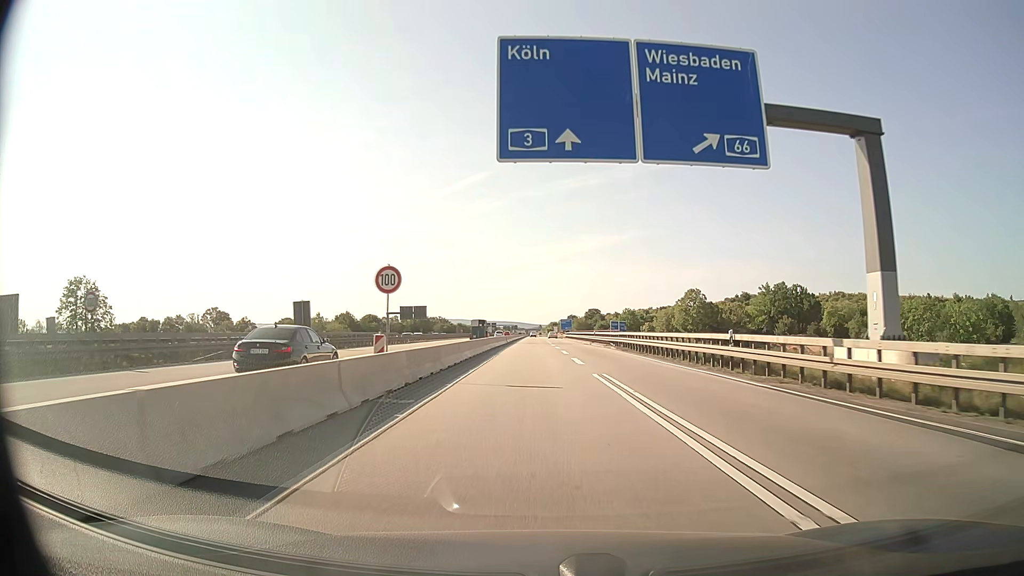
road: motorway_link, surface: asphalt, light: Day
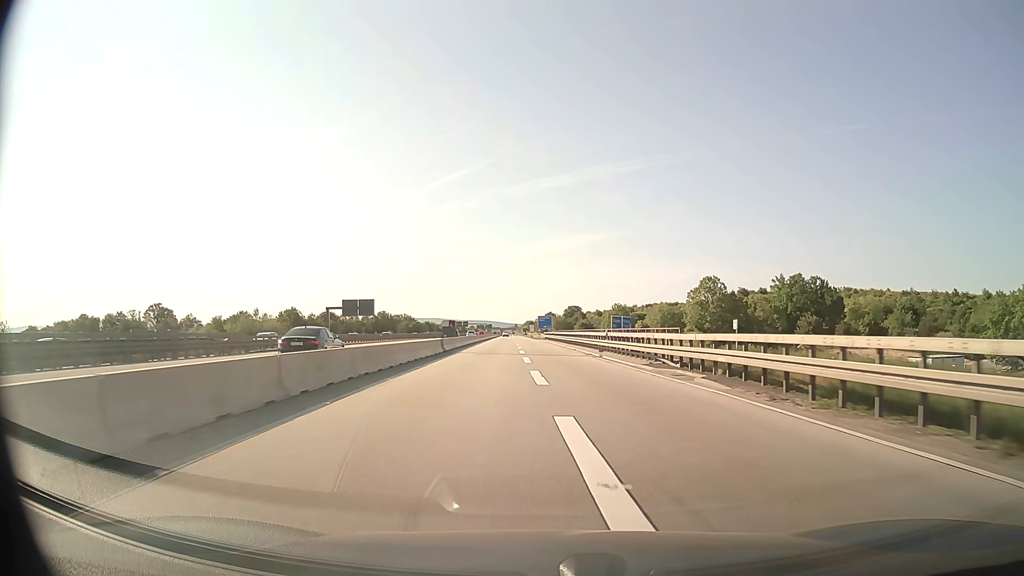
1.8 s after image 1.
(+0.6, +35.2) m; +2°
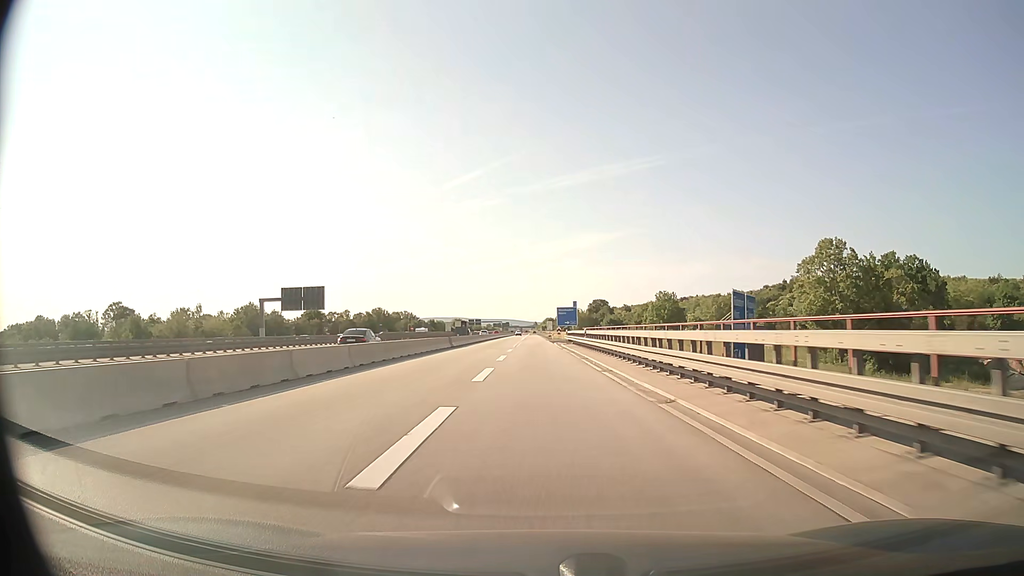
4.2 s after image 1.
(+0.1, +46.8) m; -2°
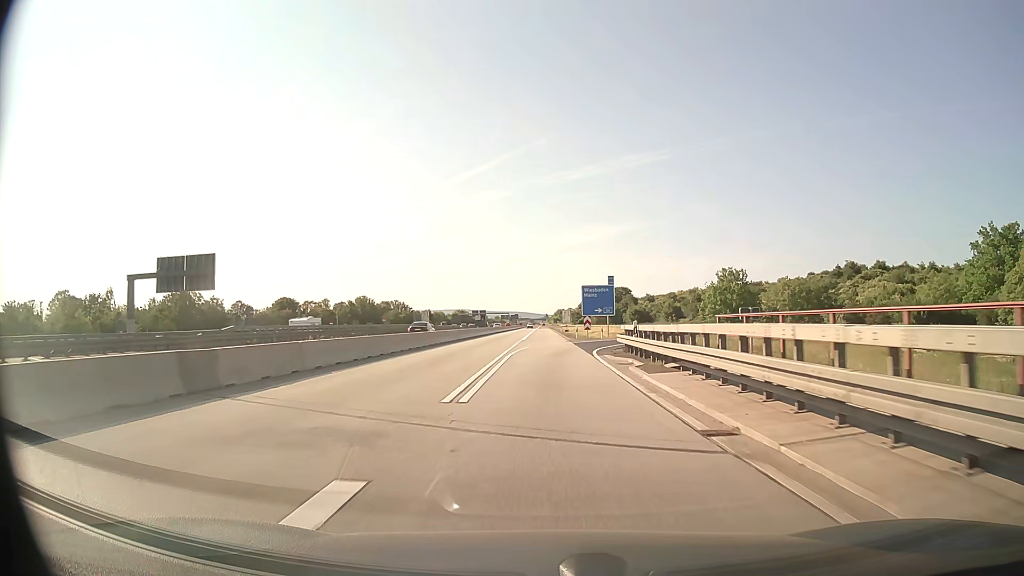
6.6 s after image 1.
(-0.4, +41.7) m; -1°
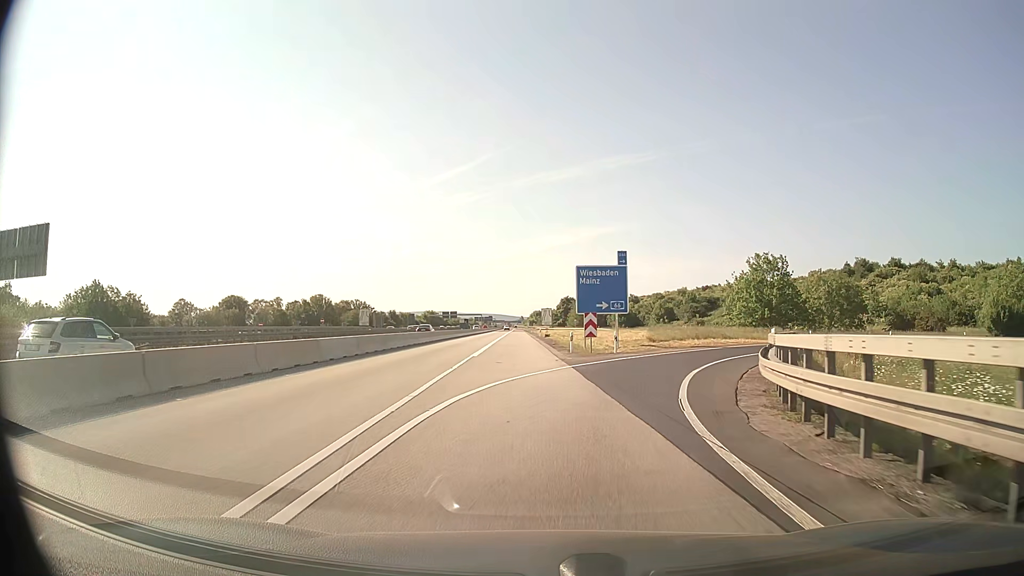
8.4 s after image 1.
(+0.2, +24.7) m; +2°
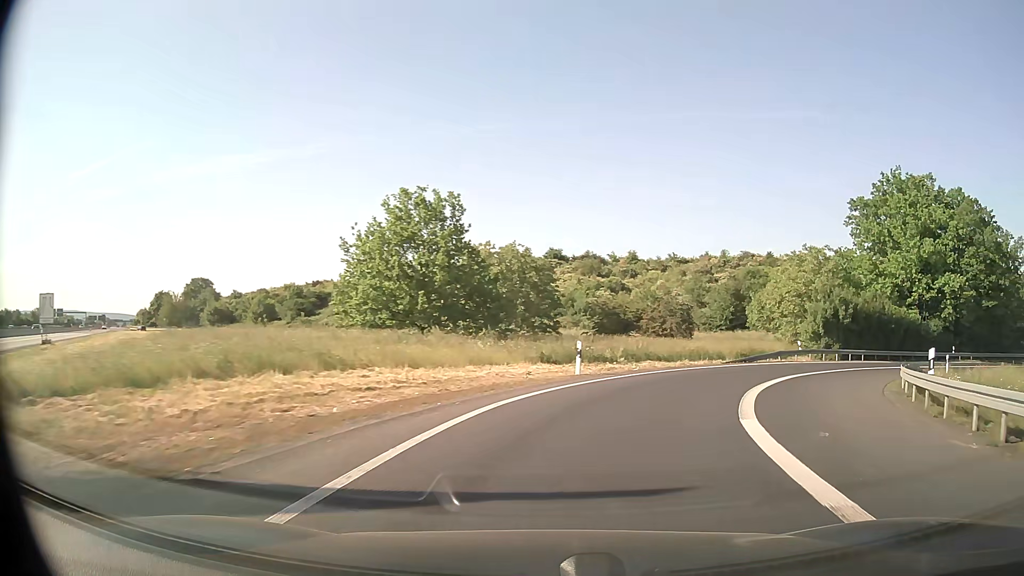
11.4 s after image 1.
(+8.9, +35.3) m; +32°
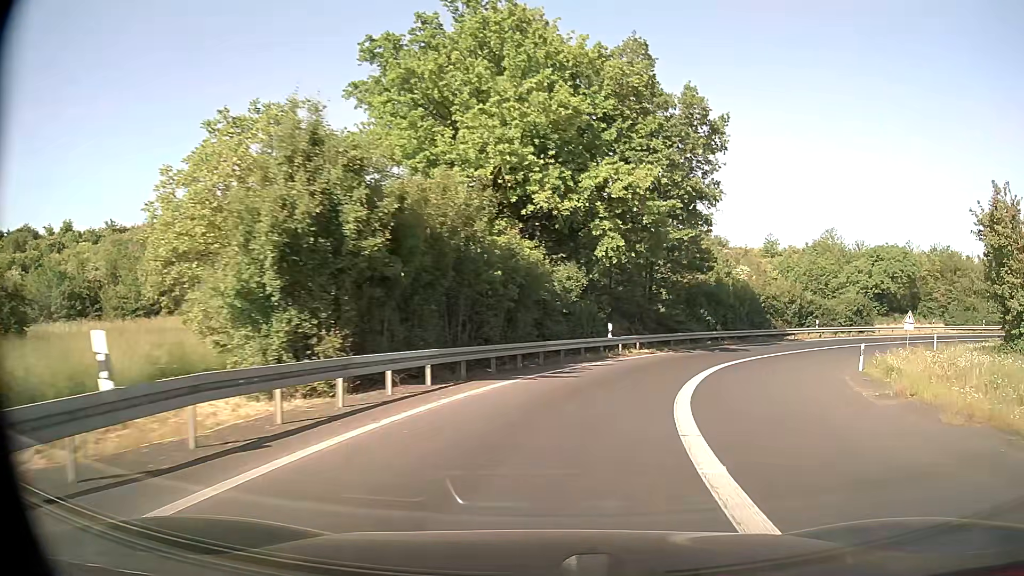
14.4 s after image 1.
(+14.1, +34.0) m; +43°
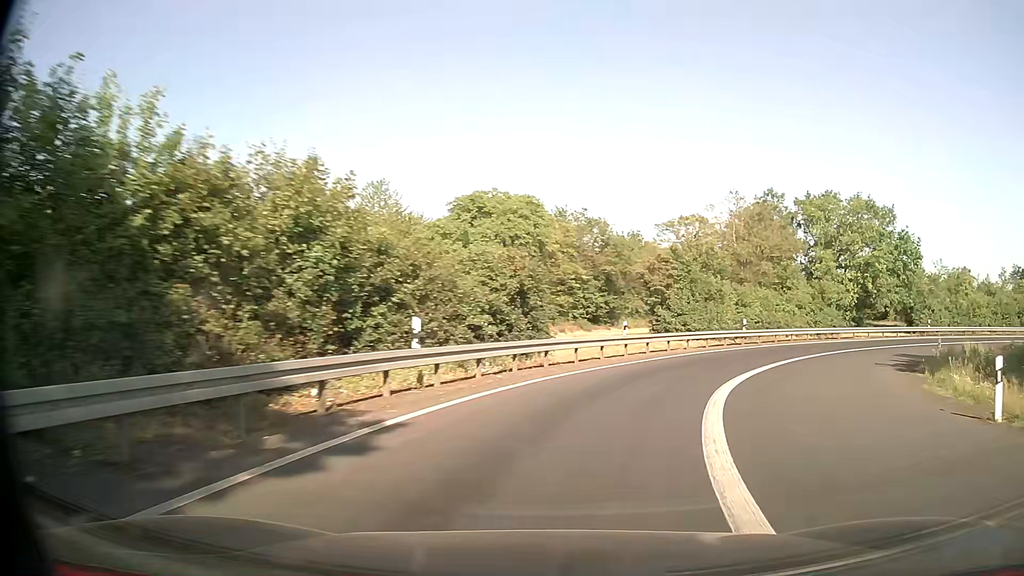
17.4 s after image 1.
(+14.3, +36.9) m; +42°
(+1, +10) (+4, +19) (+10, +28) (+16, +35) (+25, +41) (+34, +45) (+44, +47) (+54, +47) (+63, +44) (+72, +40) m
